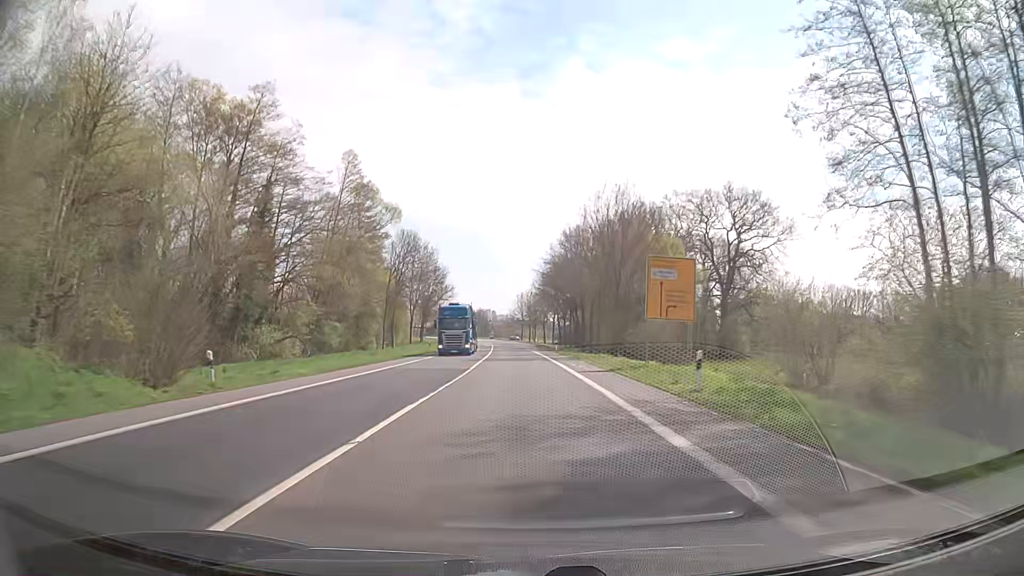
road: secondary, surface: asphalt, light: Day
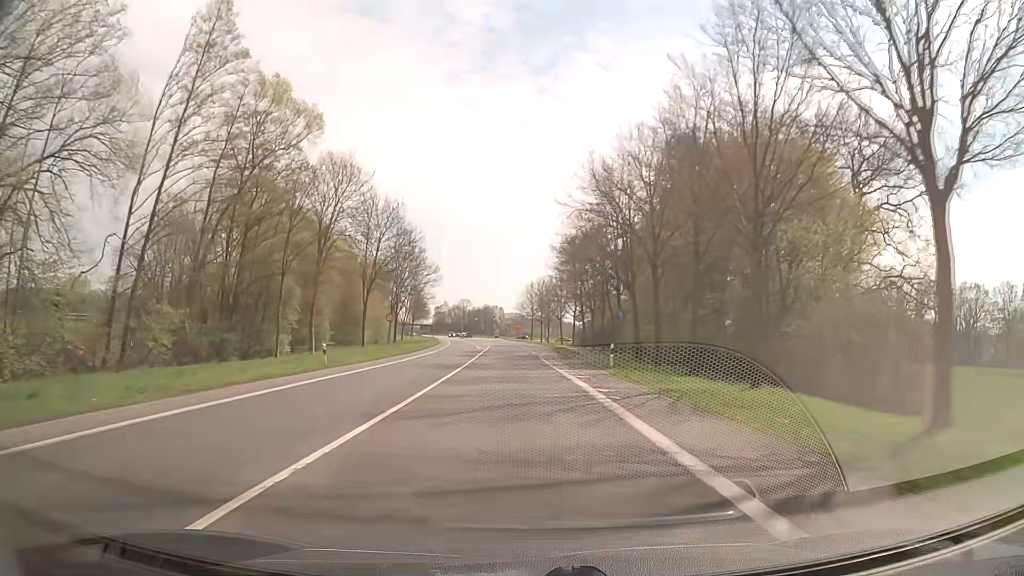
(-0.4, +37.5) m; -1°
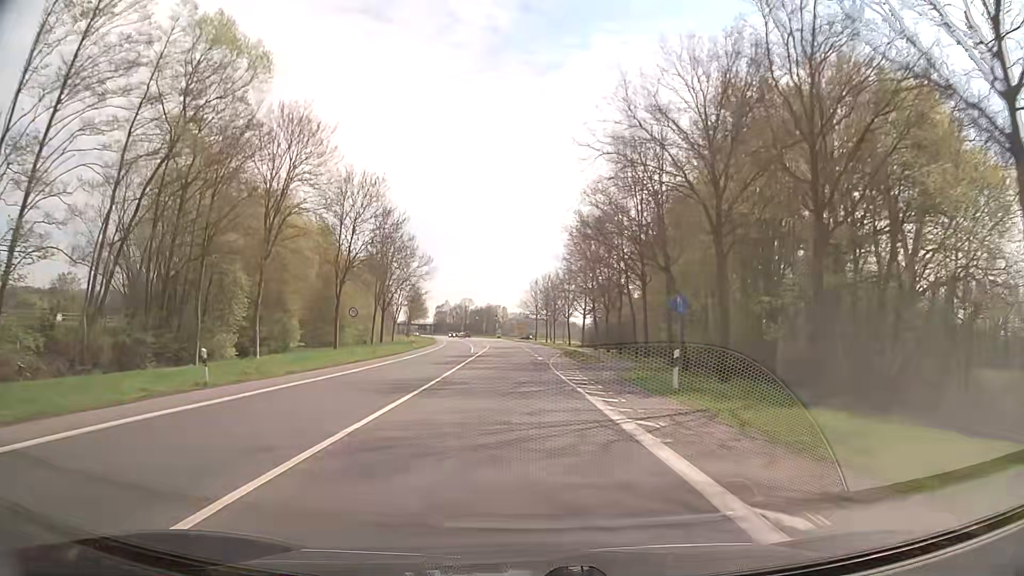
(0.0, +11.9) m; 0°
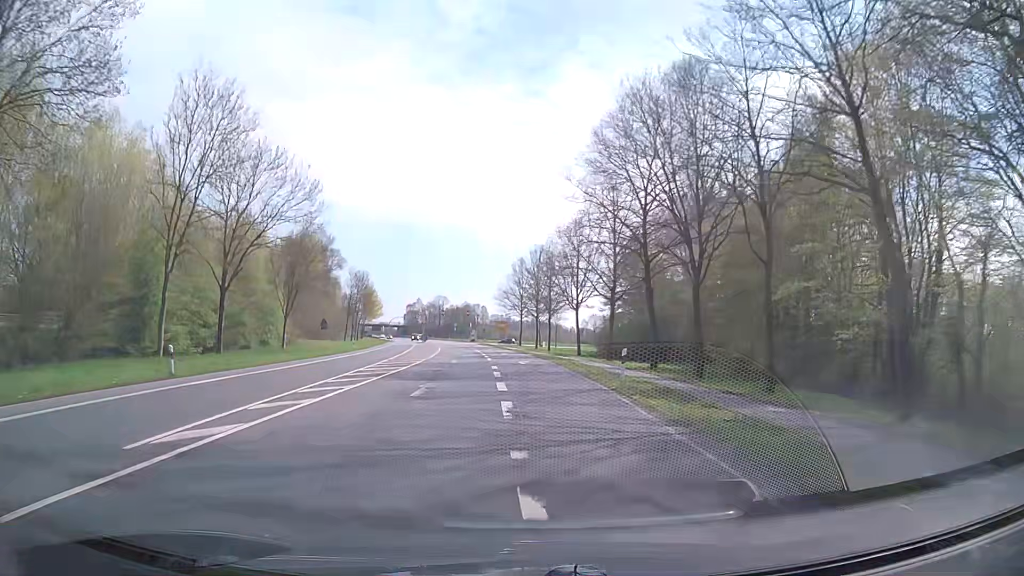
(+0.1, +45.7) m; +1°
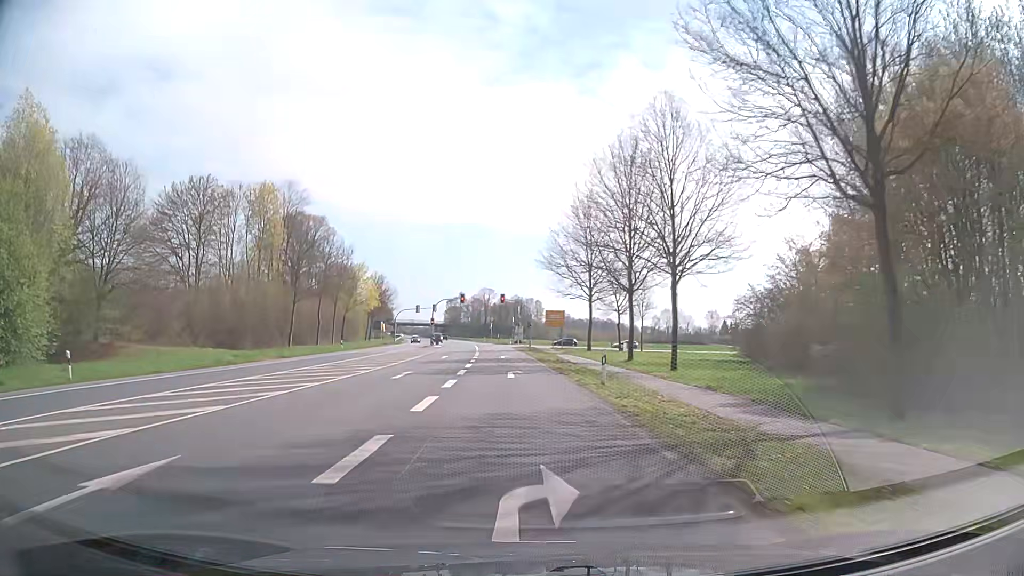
(-0.9, +53.0) m; -4°
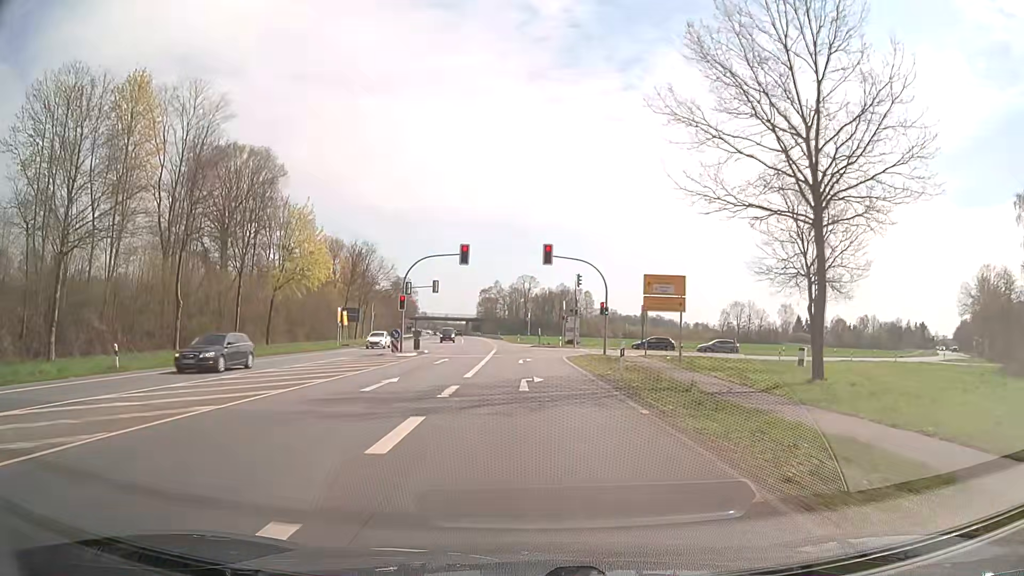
(-1.8, +46.6) m; -4°
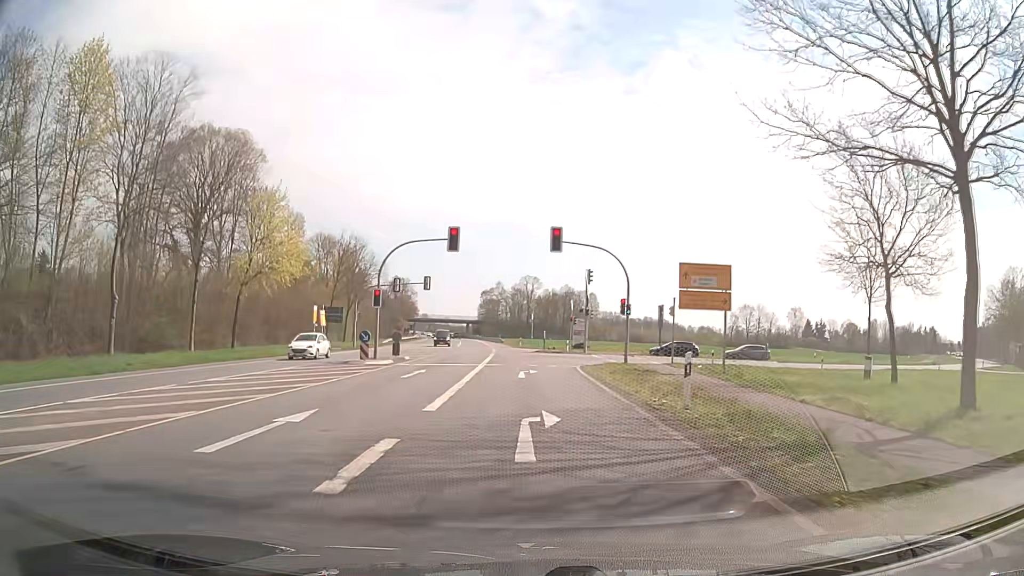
(0.0, +8.2) m; -1°
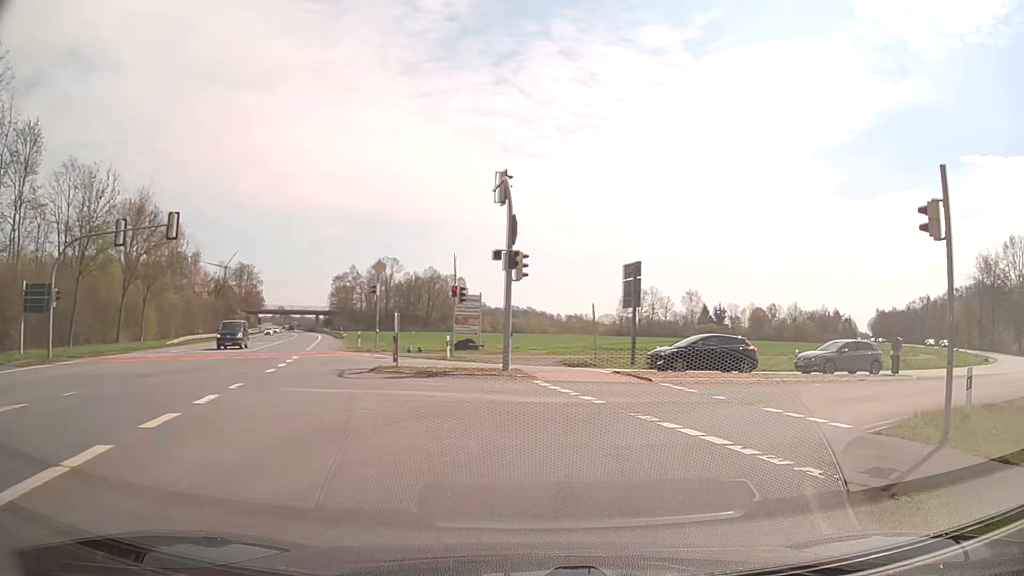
(+0.9, +33.0) m; +11°
(+2, +10) (+8, +17) (+17, +23) (+26, +27) (+34, +33) (+42, +39) (+49, +47) (+55, +54) (+60, +63) (+65, +72) m
